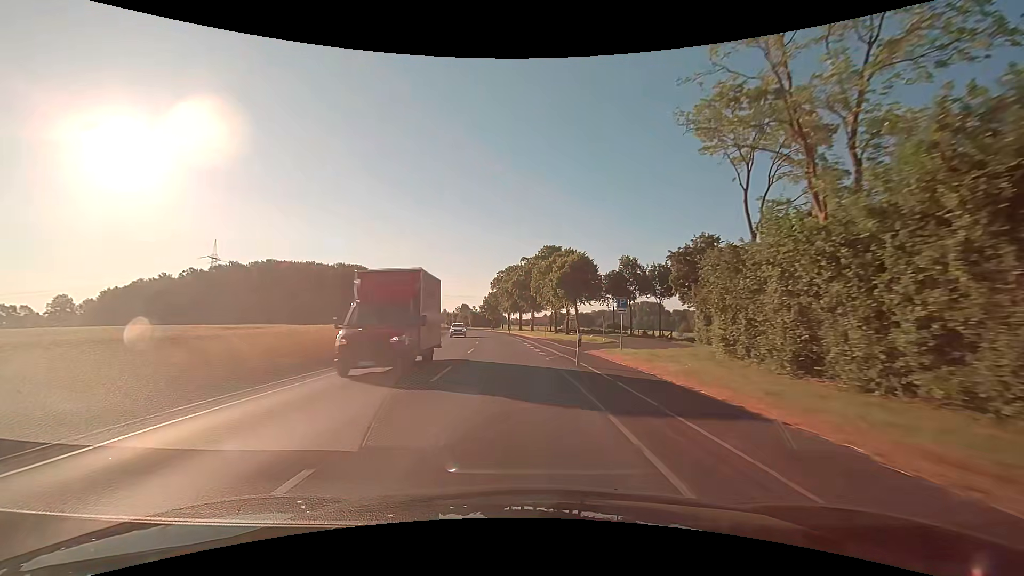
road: secondary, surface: asphalt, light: Day
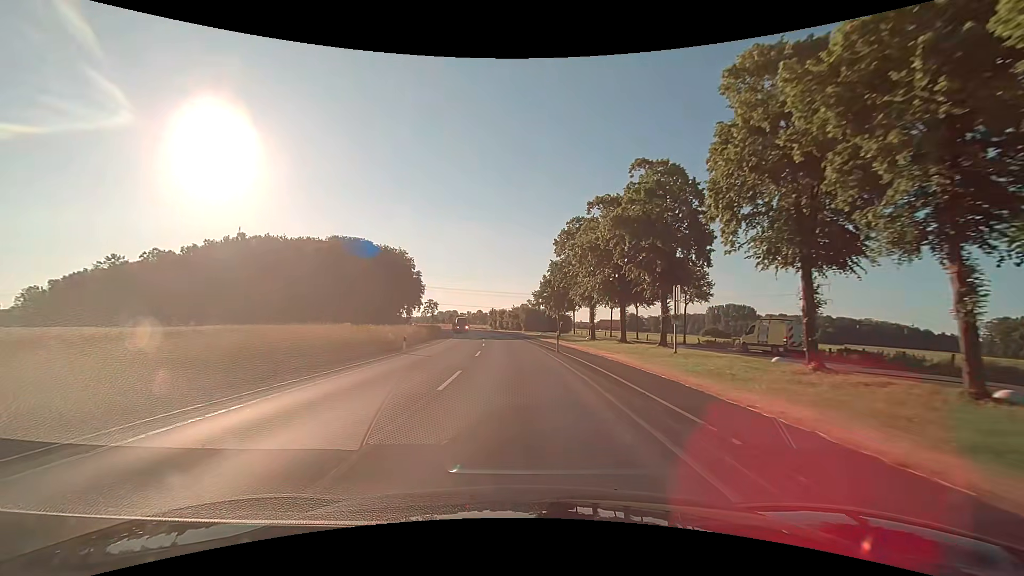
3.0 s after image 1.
(-4.1, +62.3) m; -7°
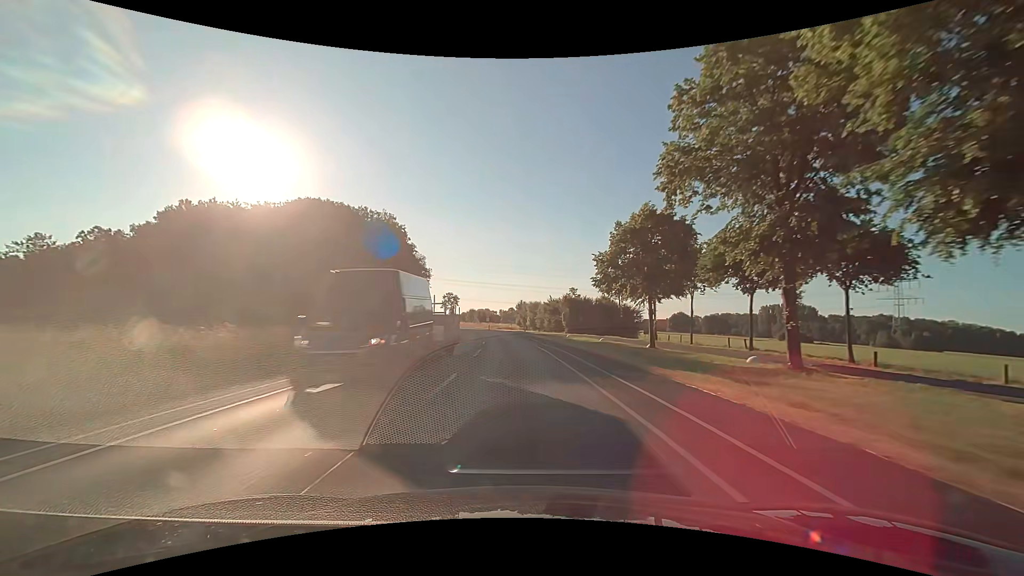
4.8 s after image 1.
(-1.1, +37.4) m; -3°
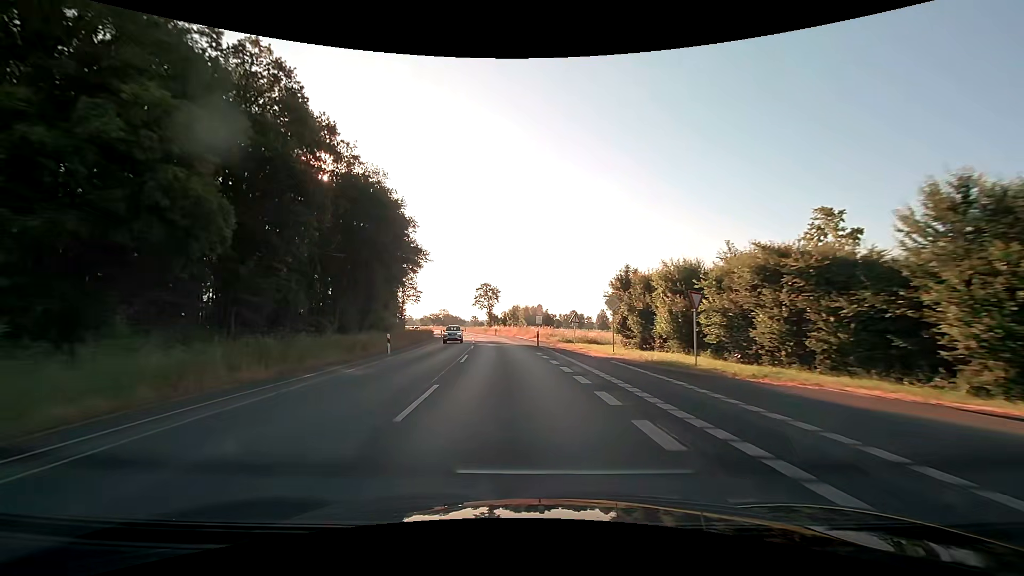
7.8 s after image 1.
(-3.8, +62.4) m; -7°
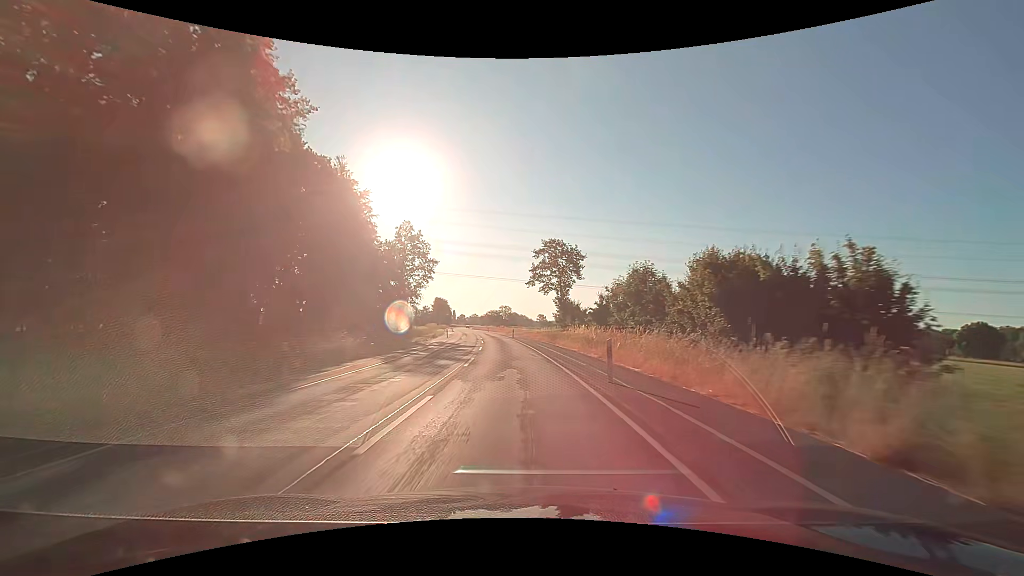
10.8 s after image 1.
(-4.4, +62.2) m; -8°
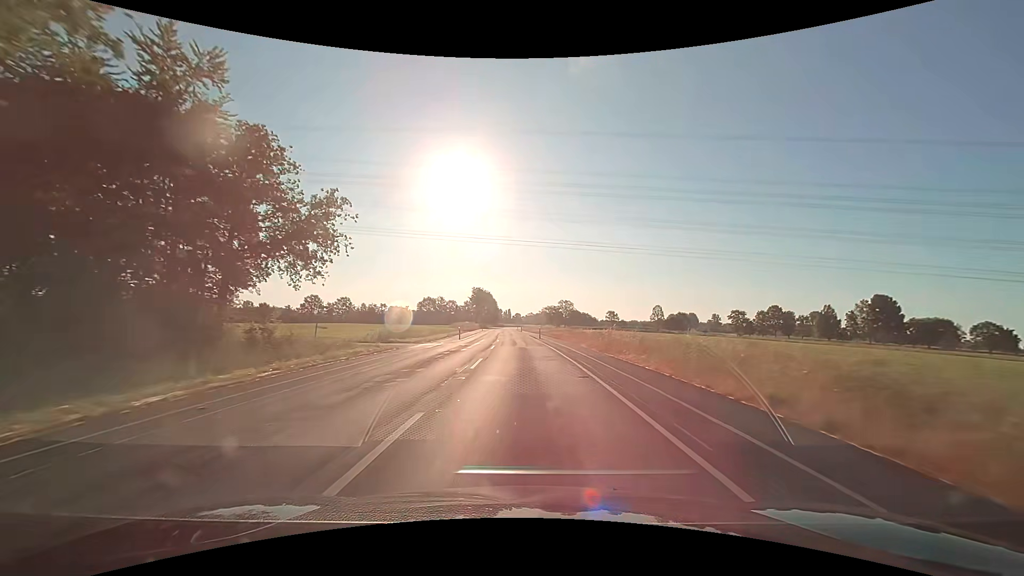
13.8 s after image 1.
(-3.6, +62.4) m; -7°
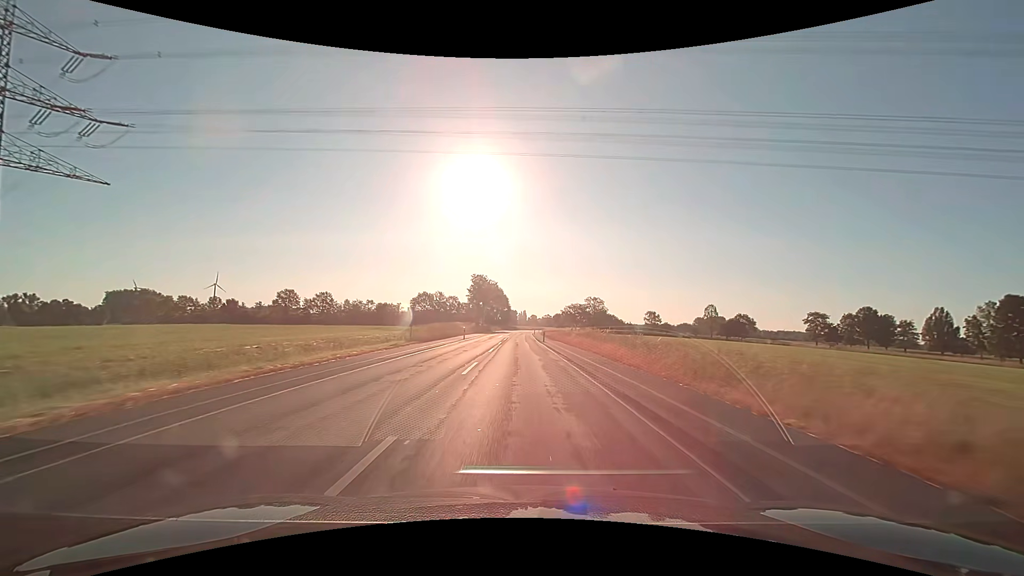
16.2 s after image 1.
(-0.6, +51.0) m; -2°
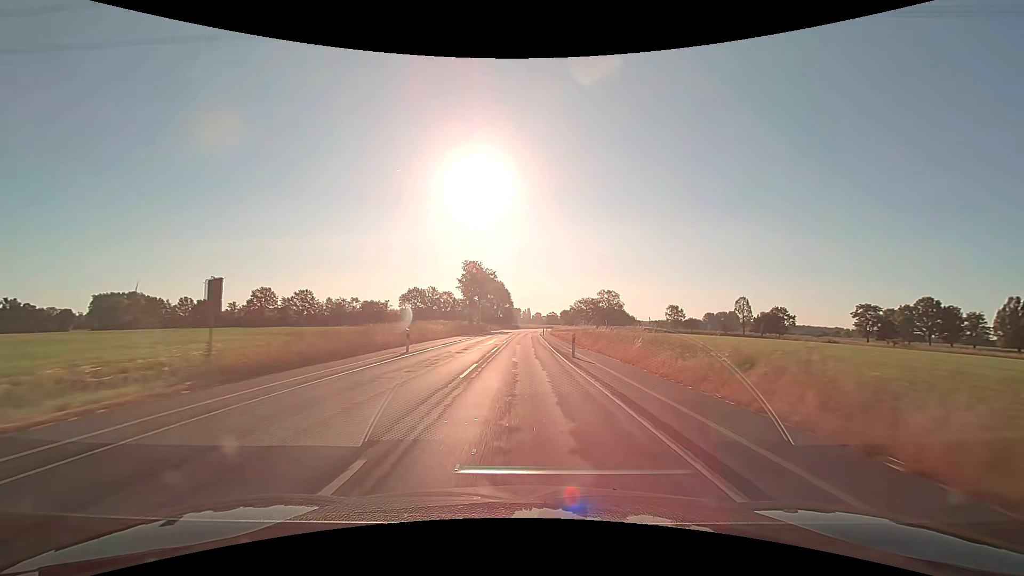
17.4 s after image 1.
(-0.1, +25.4) m; 0°
(0, +10) (0, +20) (0, +30) (0, +40) (0, +50) (0, +60) (+1, +70) (+1, +80) (+1, +90) (+2, +100) m
